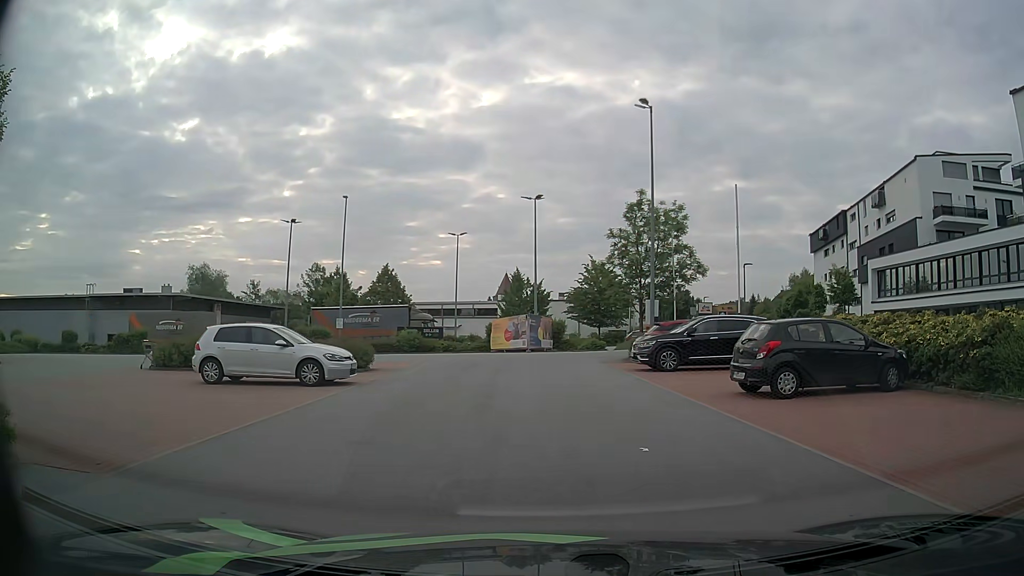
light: Day
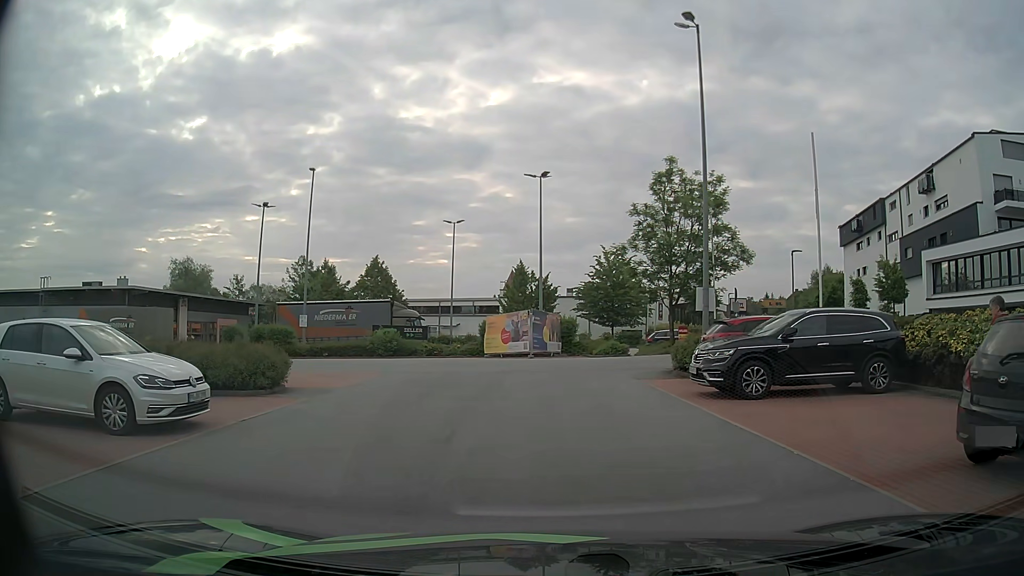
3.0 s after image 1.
(+0.1, +8.1) m; 0°
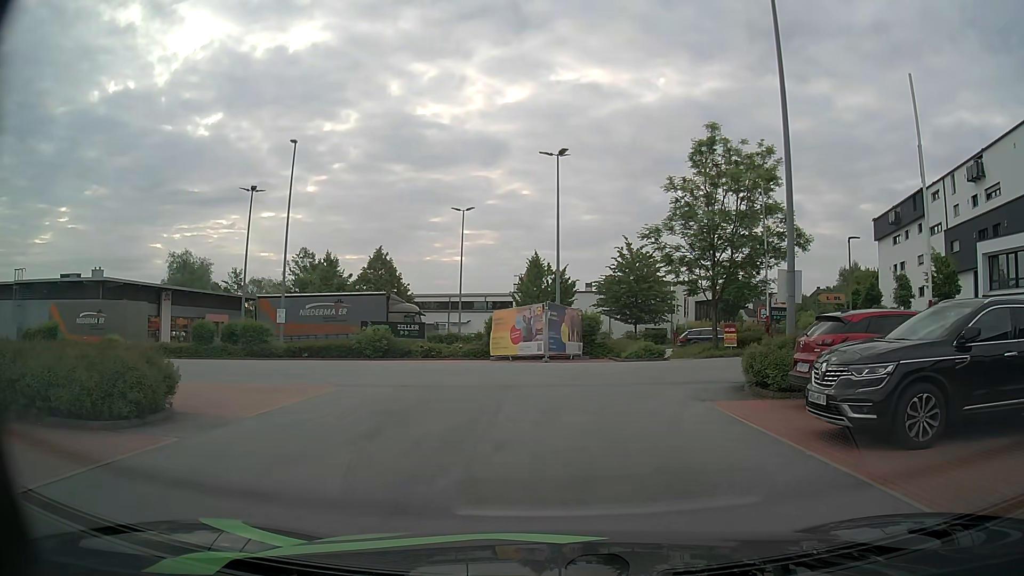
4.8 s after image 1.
(0.0, +5.4) m; -1°
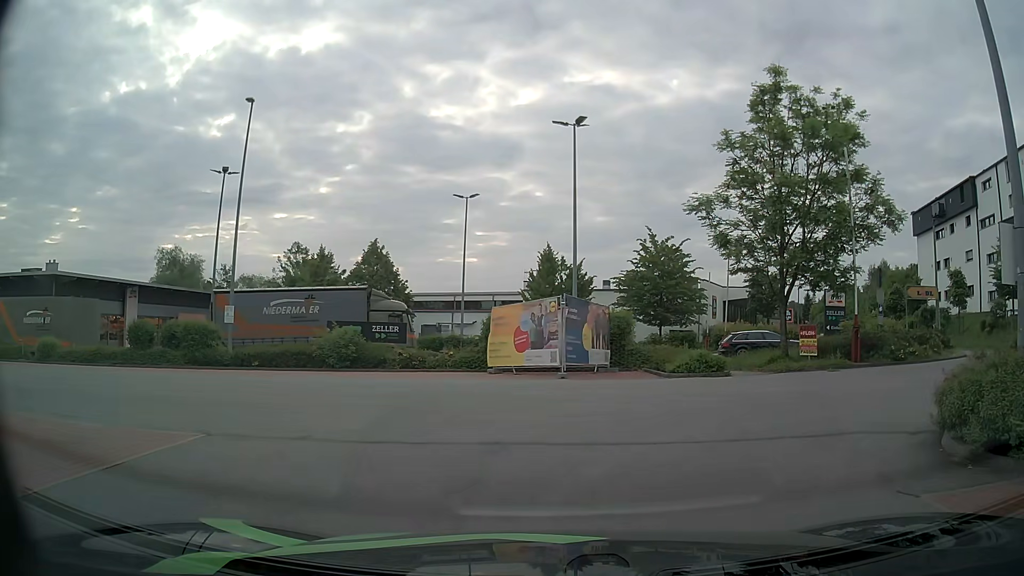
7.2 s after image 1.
(-0.1, +6.7) m; -1°
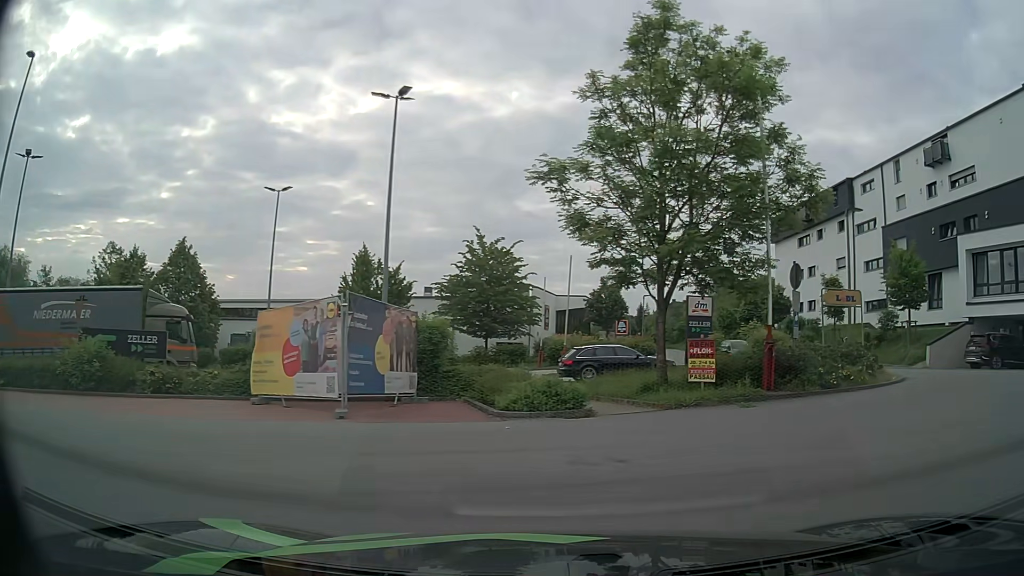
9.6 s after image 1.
(+0.5, +5.8) m; +15°
